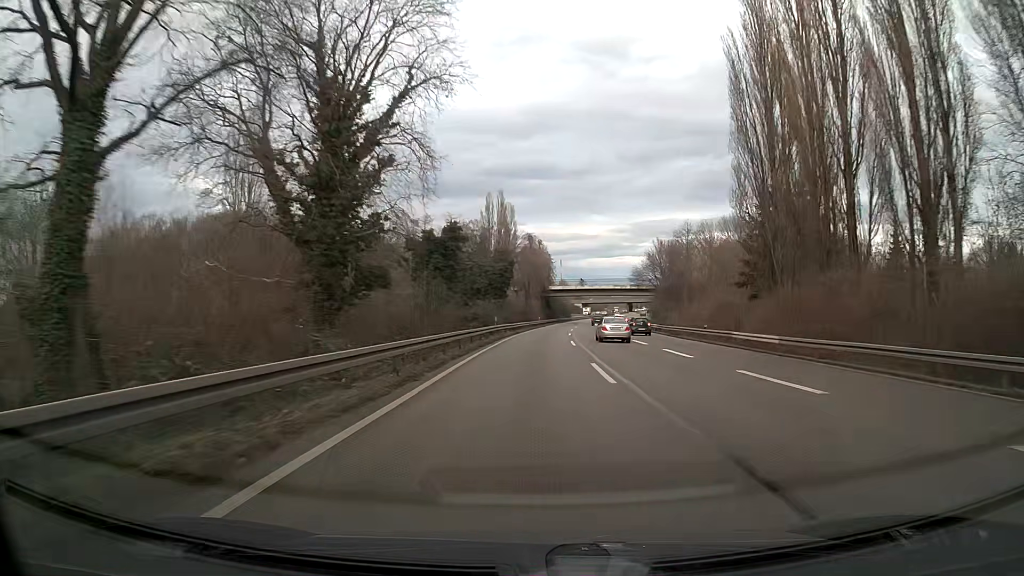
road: trunk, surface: asphalt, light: Day
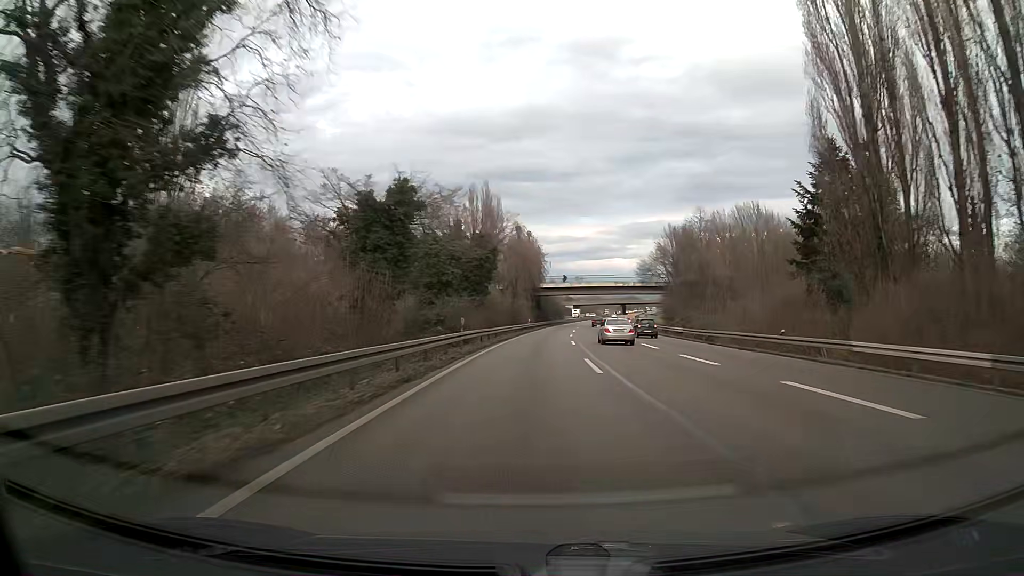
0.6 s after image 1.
(+0.1, +15.9) m; +1°
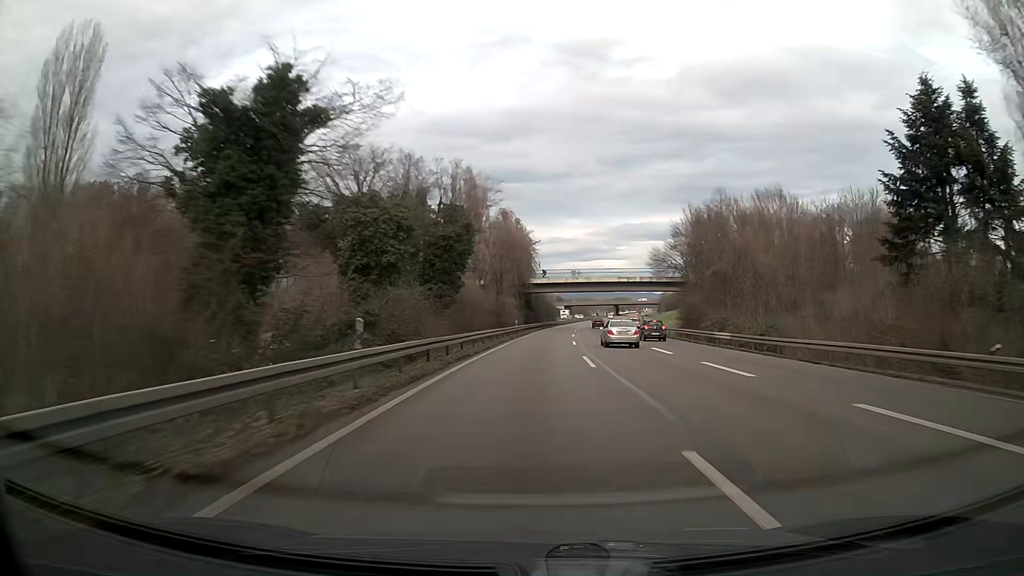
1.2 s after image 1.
(+0.1, +15.9) m; +1°
(0, +10) (0, +20) (0, +30) (+1, +40) (+1, +50) (+2, +60) (+3, +70) (+3, +80) (+4, +90) (+5, +100) m
